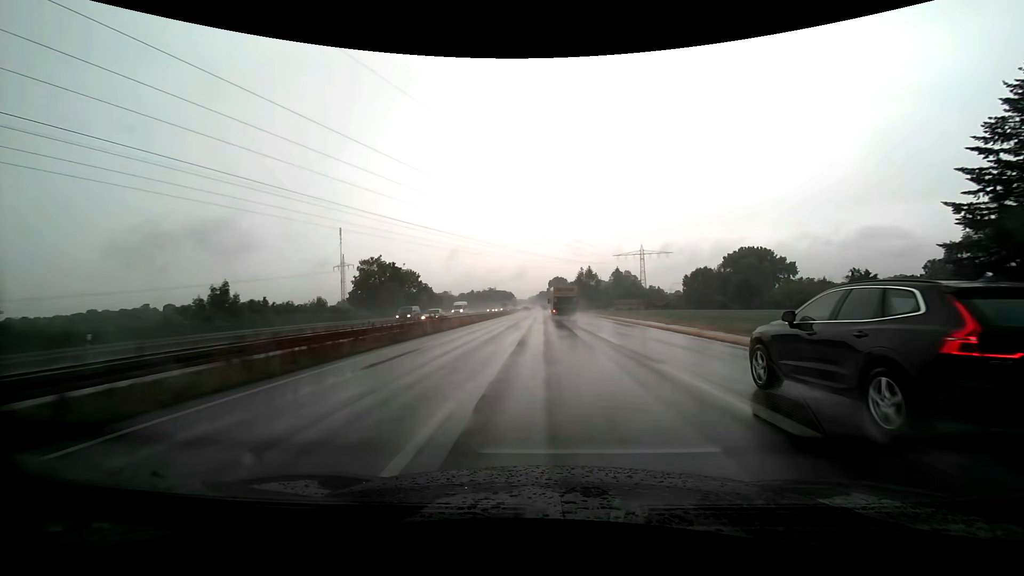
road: trunk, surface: asphalt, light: Day
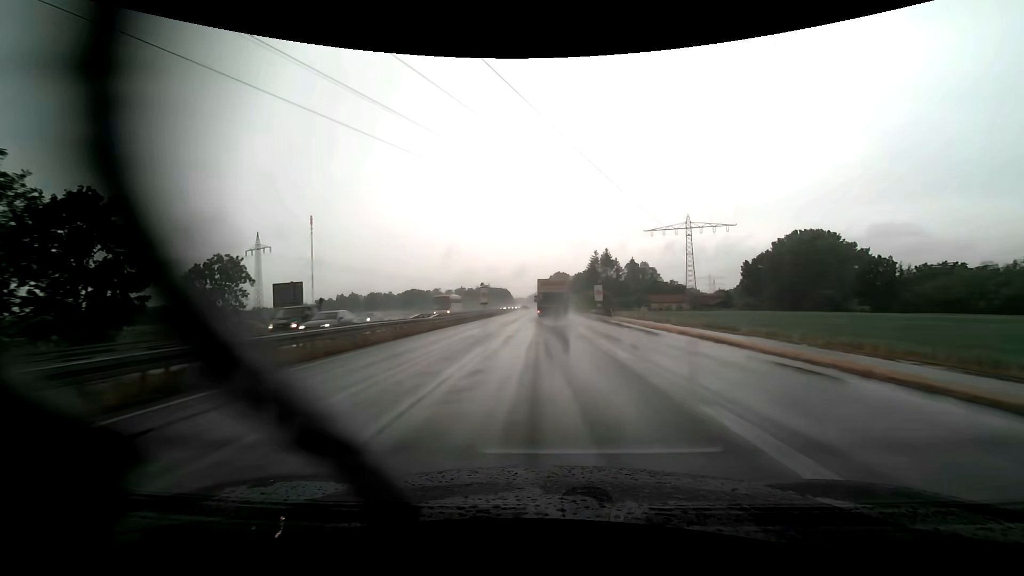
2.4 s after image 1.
(+0.2, +64.7) m; 0°
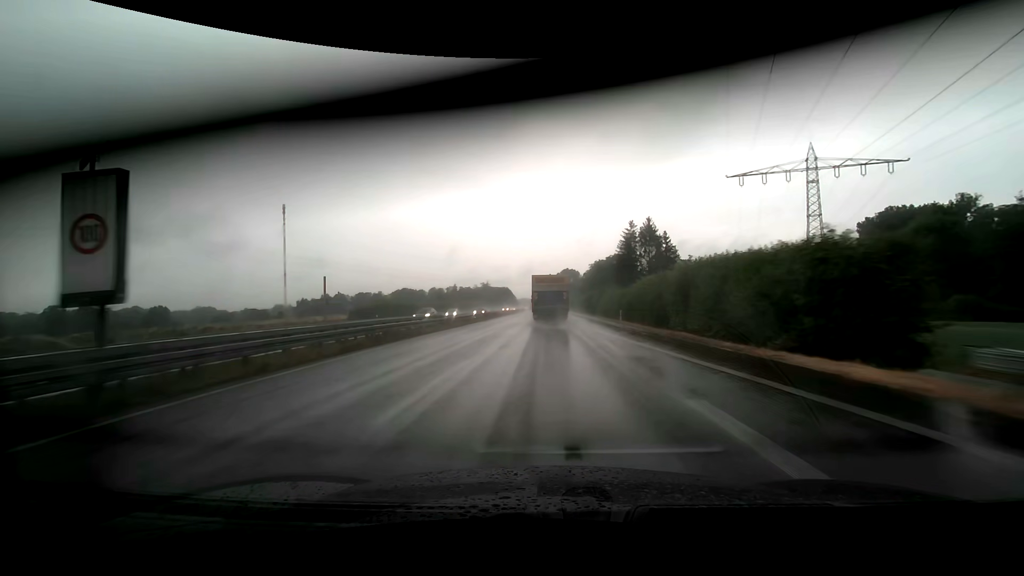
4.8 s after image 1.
(-0.3, +59.2) m; -1°
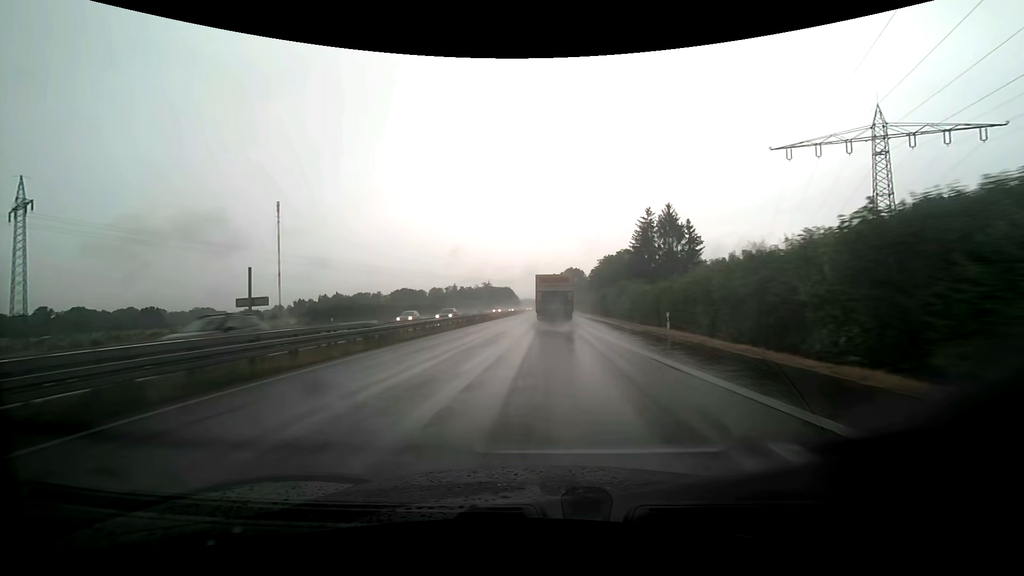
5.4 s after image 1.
(-0.1, +14.1) m; -1°
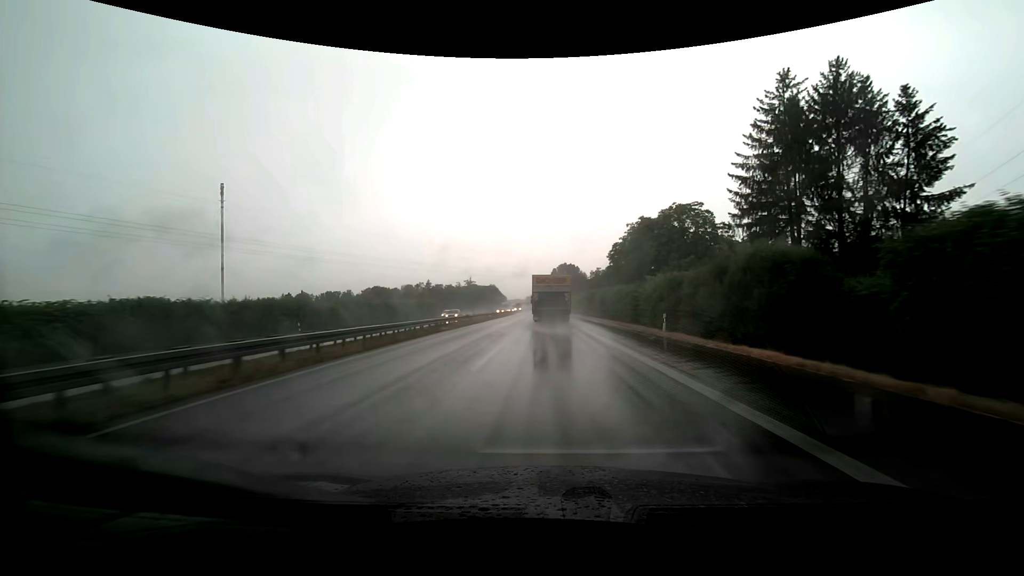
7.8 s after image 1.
(+0.4, +54.9) m; +1°
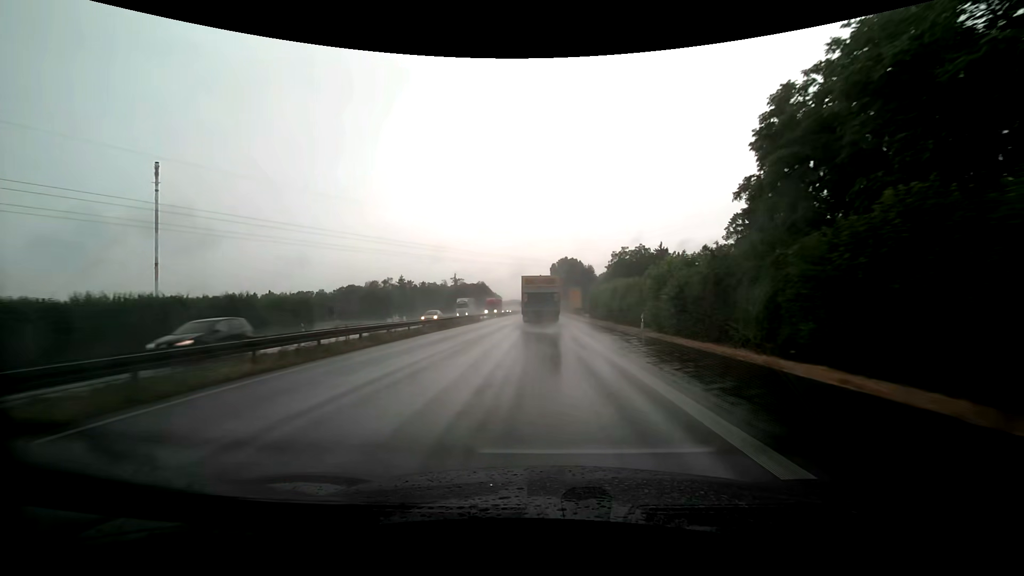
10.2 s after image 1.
(+0.4, +53.7) m; 0°
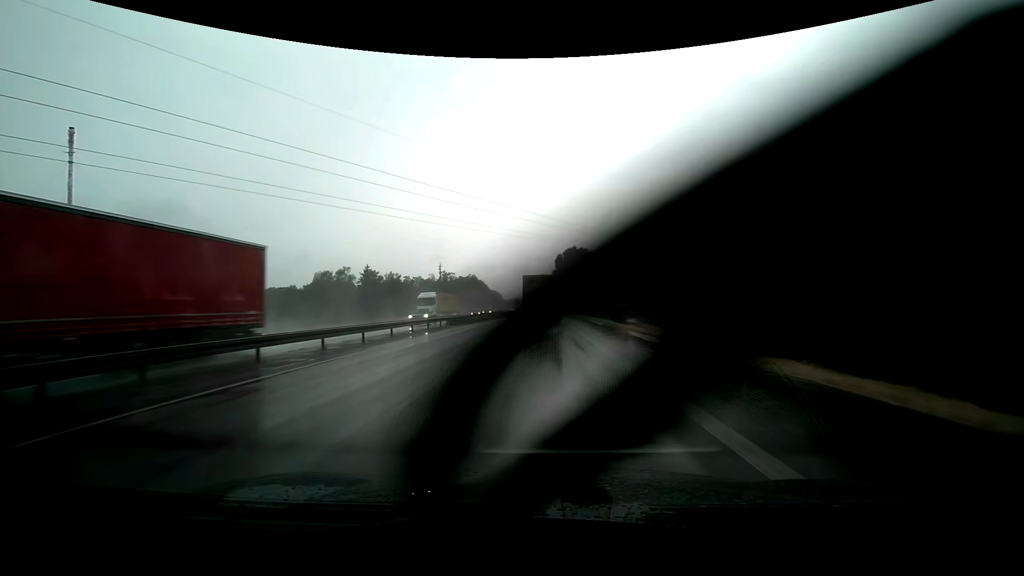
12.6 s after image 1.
(-0.3, +54.1) m; 0°
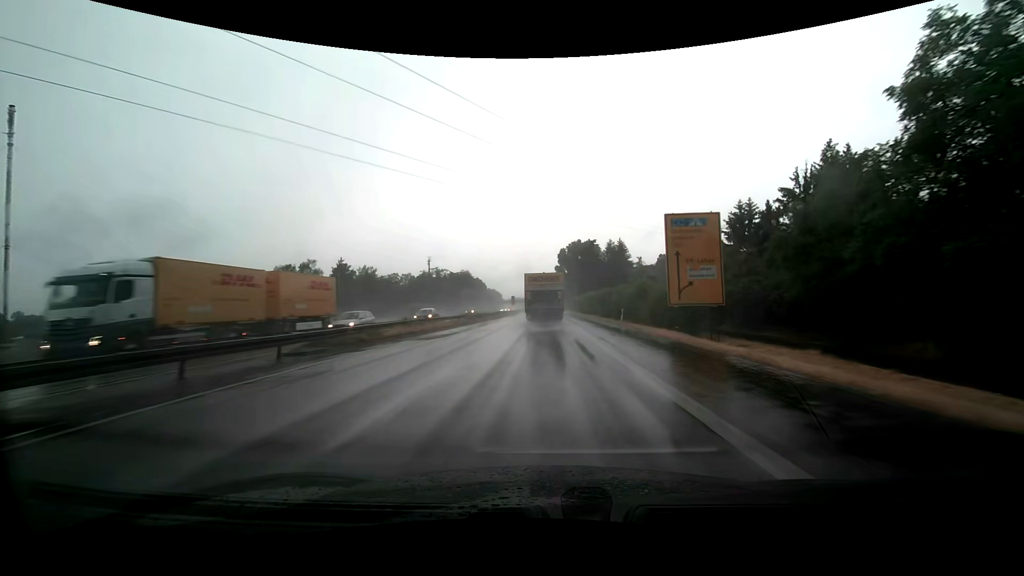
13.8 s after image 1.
(0.0, +27.3) m; 0°
(0, +10) (0, +20) (0, +30) (0, +40) (0, +50) (0, +60) (0, +70) (-1, +80) (-1, +90) (-1, +100) m
